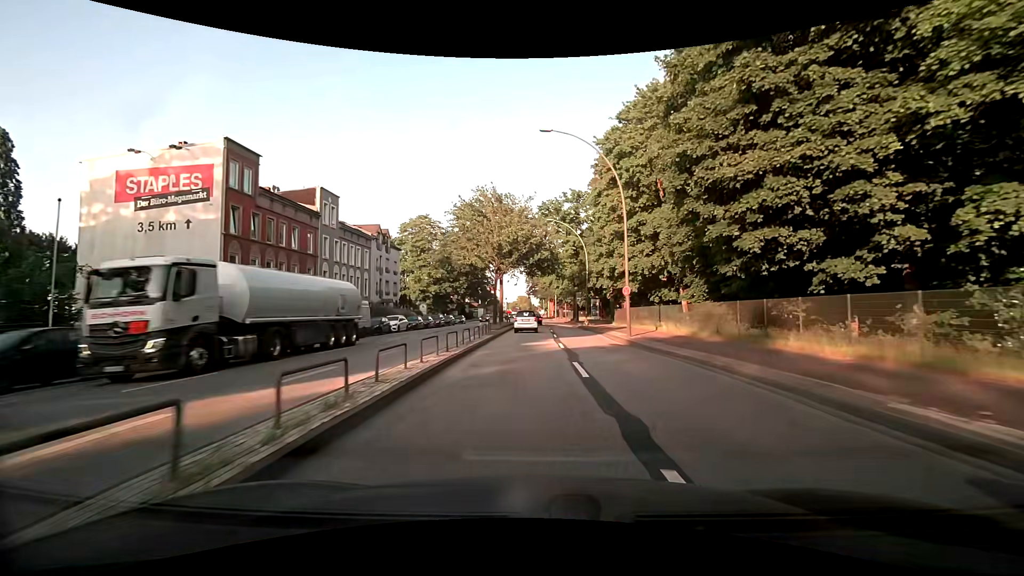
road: primary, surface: asphalt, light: Day
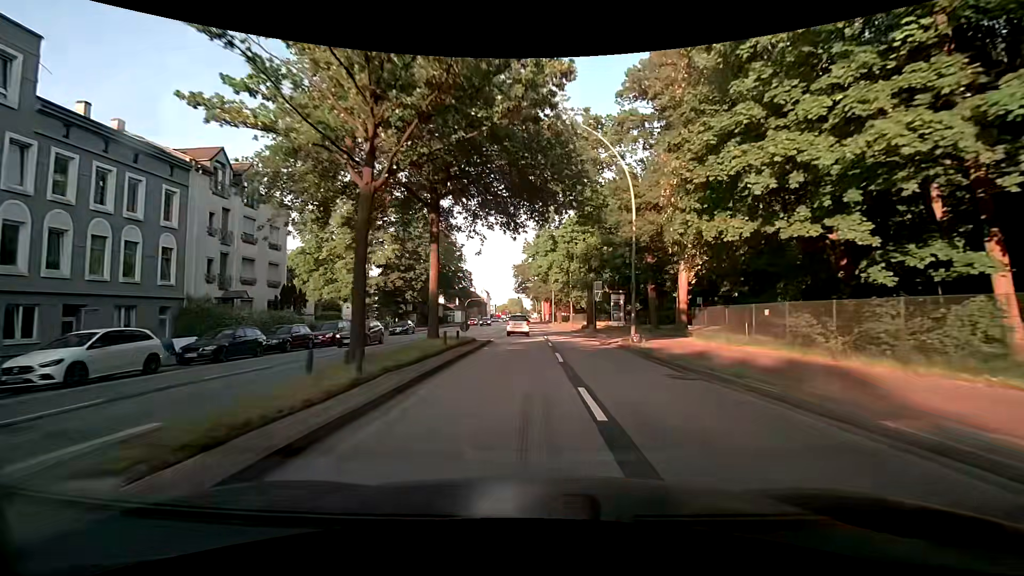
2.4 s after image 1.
(+0.7, +30.8) m; +1°
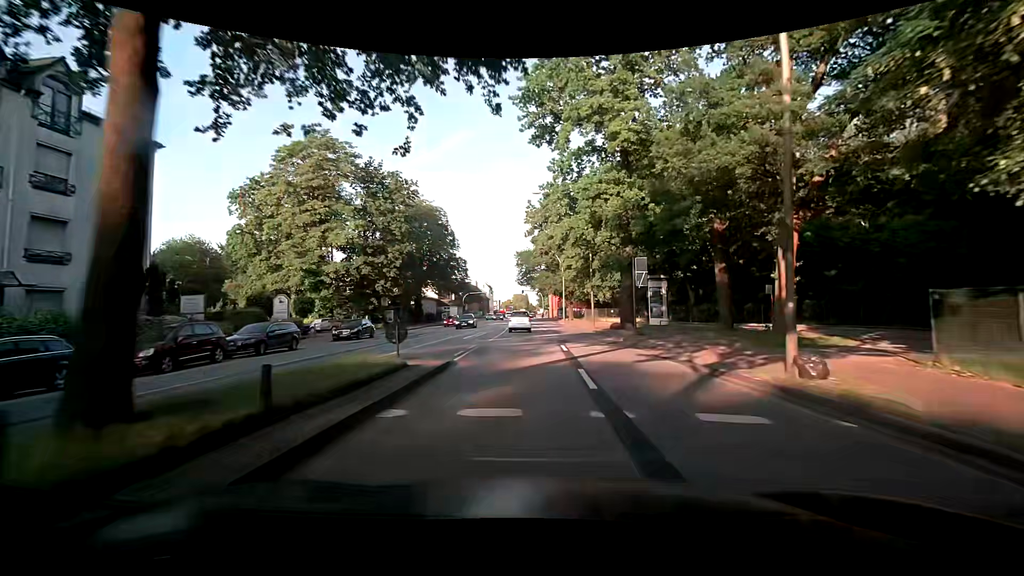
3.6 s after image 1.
(0.0, +15.5) m; -1°
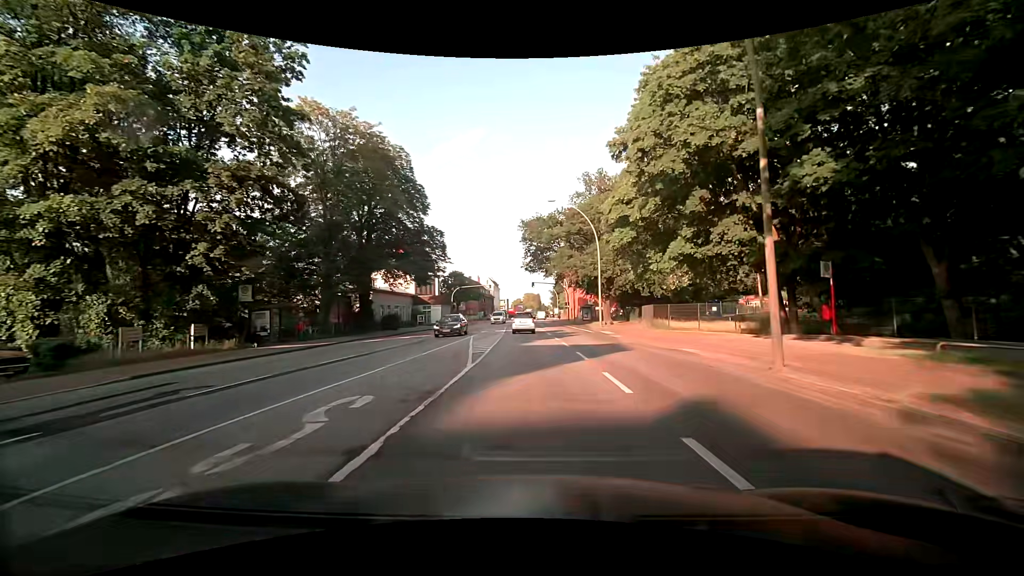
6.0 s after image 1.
(-0.3, +30.8) m; -2°
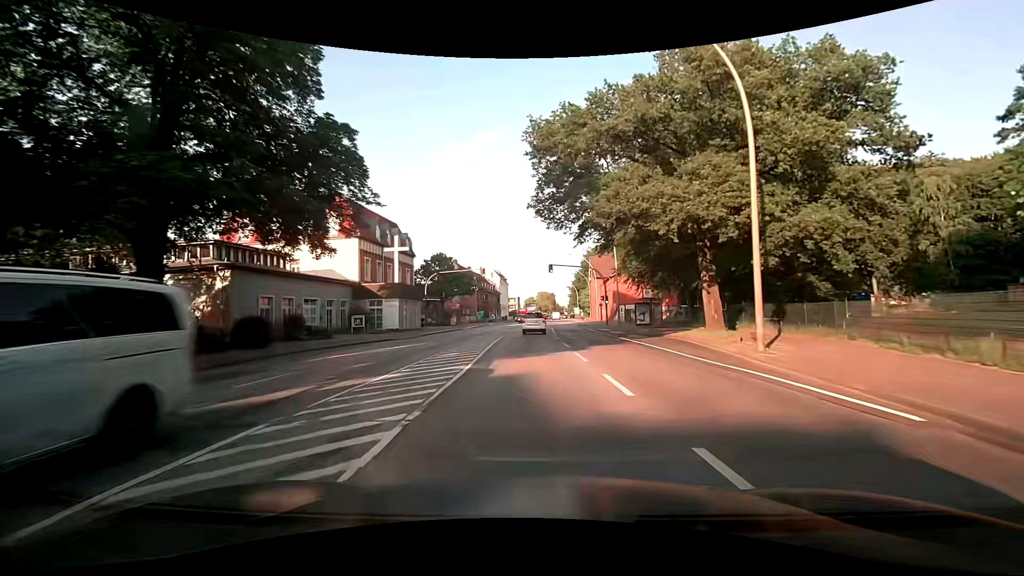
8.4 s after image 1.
(-0.3, +30.6) m; -2°
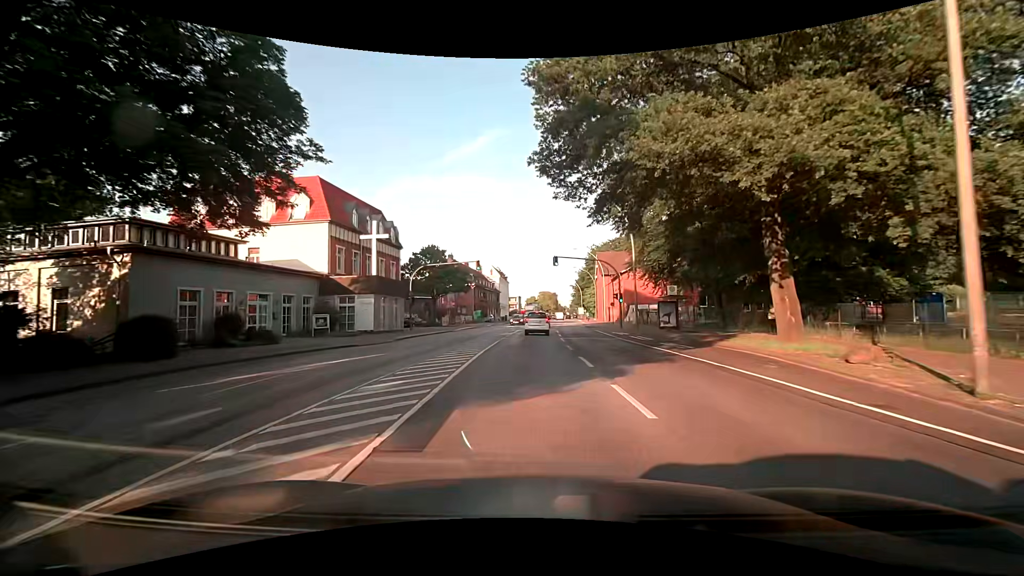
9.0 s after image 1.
(0.0, +7.7) m; 0°
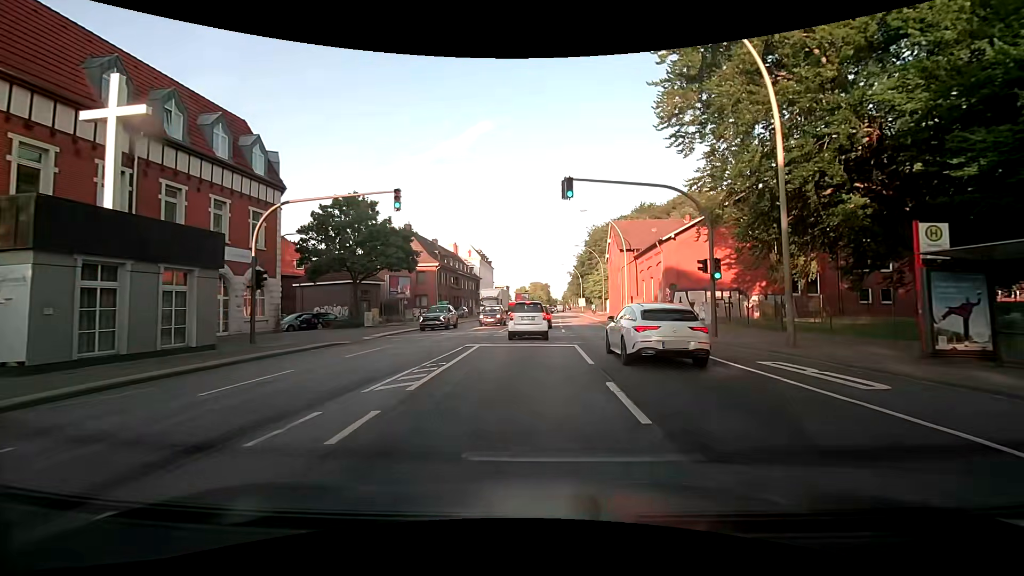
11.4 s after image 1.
(+0.4, +25.2) m; +1°
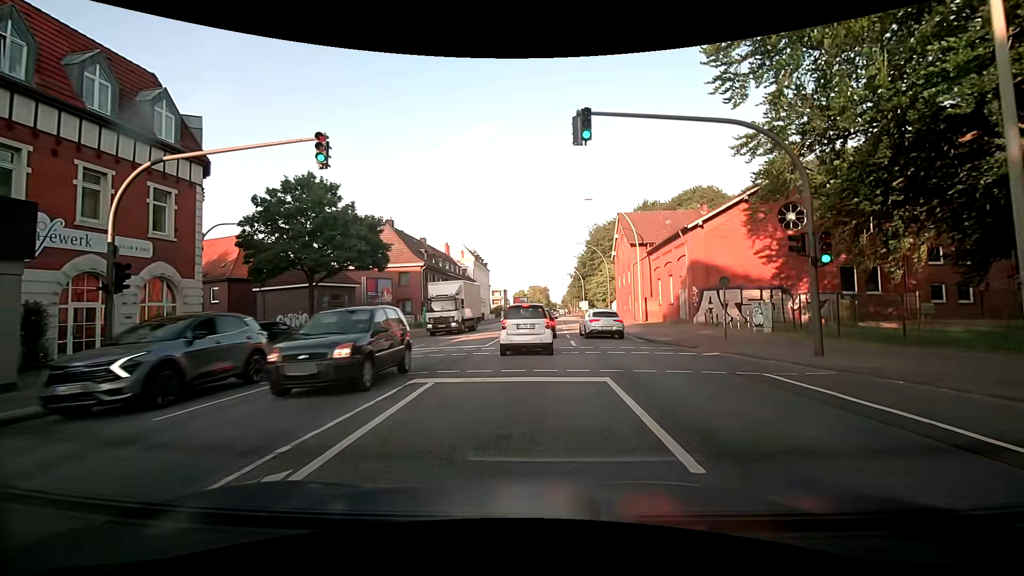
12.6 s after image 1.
(+0.1, +7.2) m; +1°
